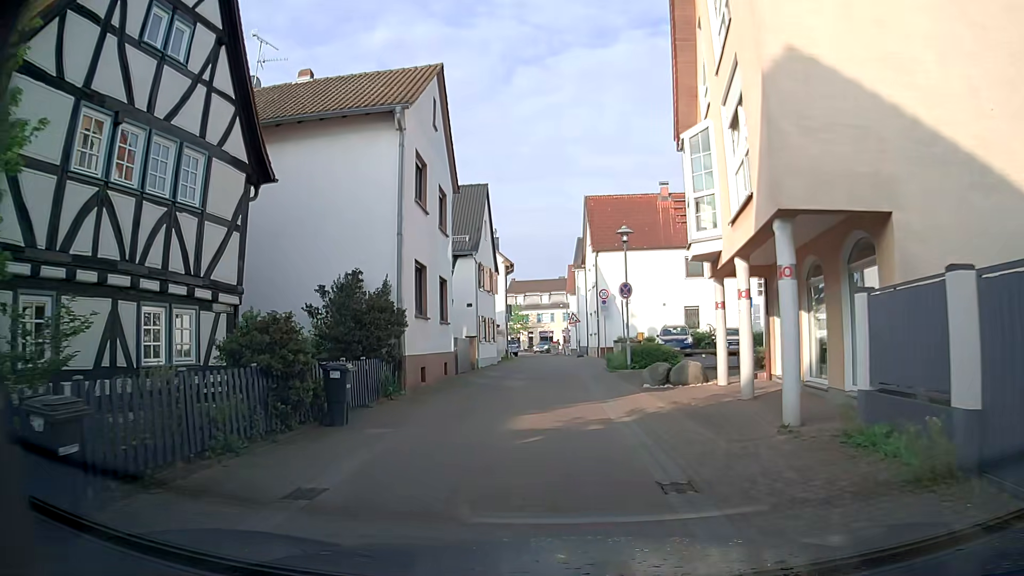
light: Day
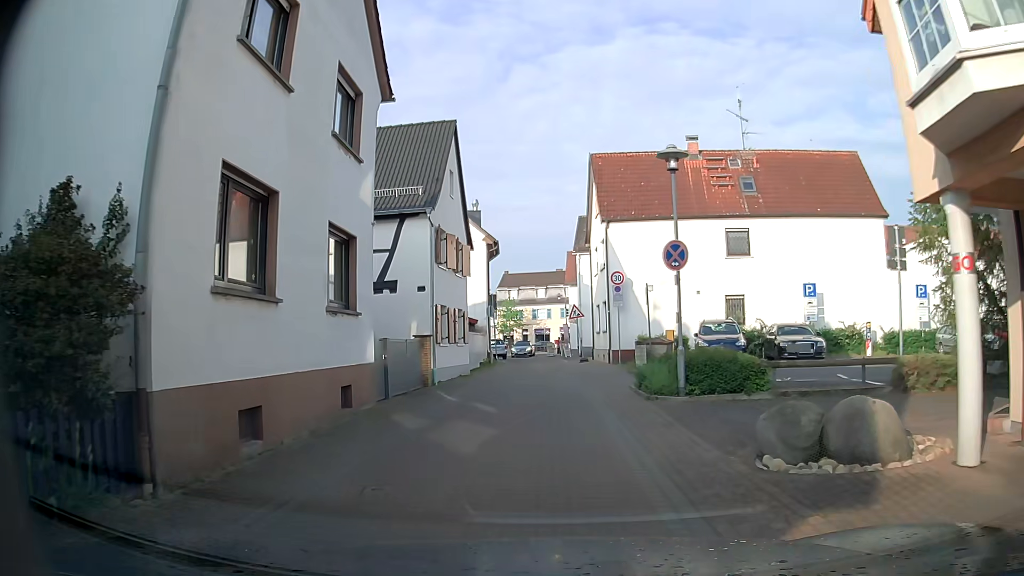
(+0.3, +10.0) m; +1°
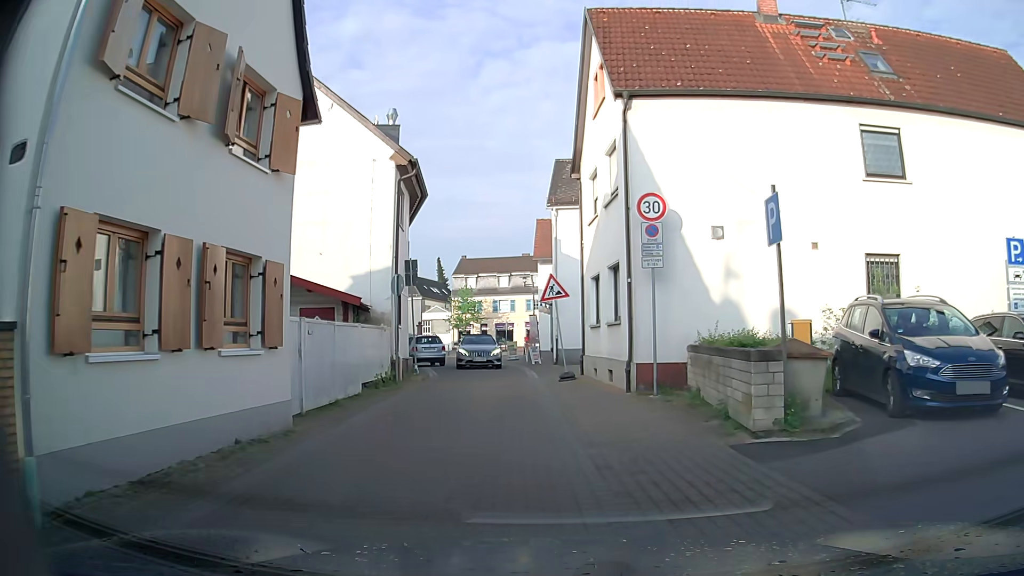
(+0.3, +15.4) m; +4°
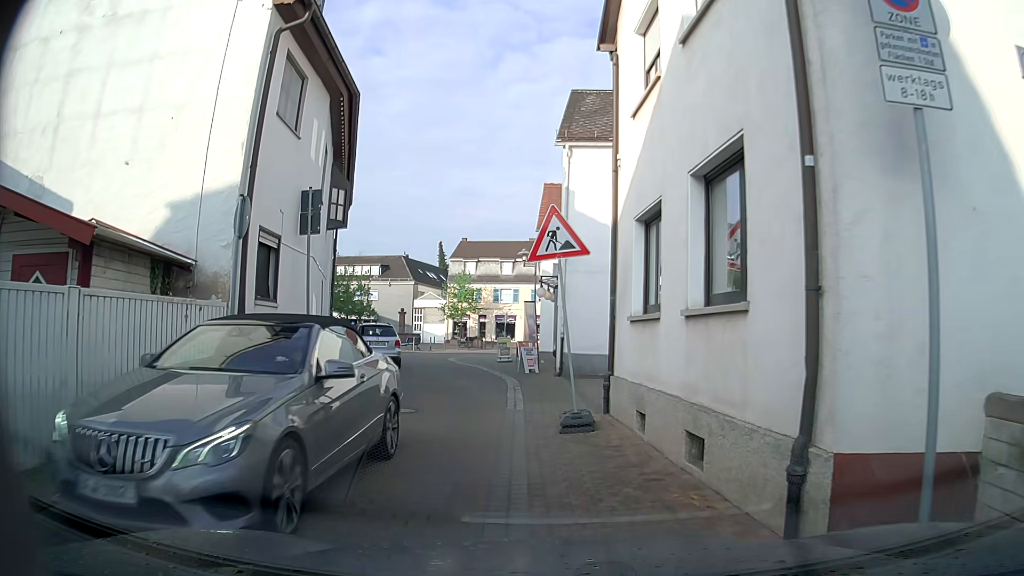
(+0.1, +9.7) m; -2°
